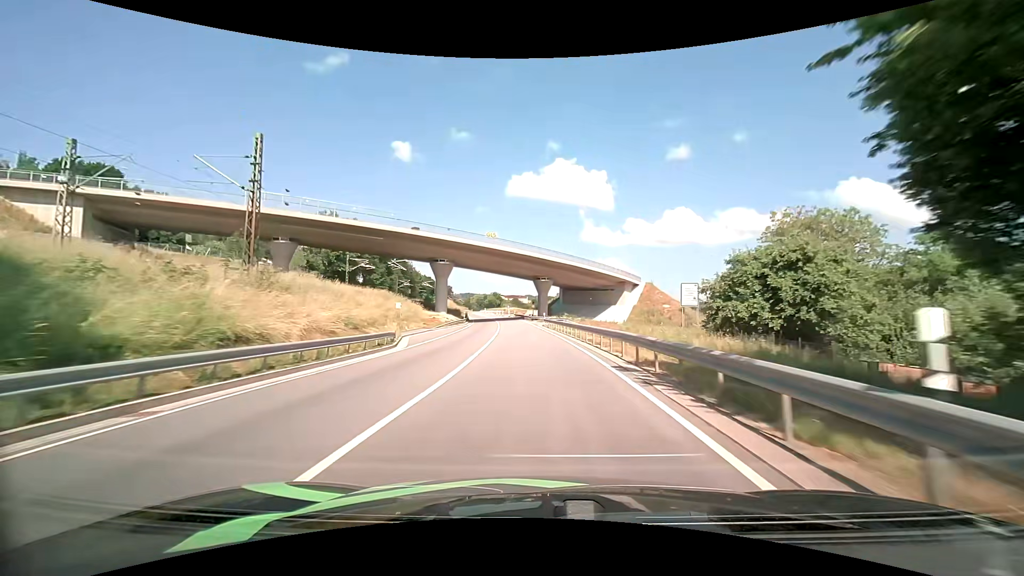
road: primary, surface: asphalt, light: Day
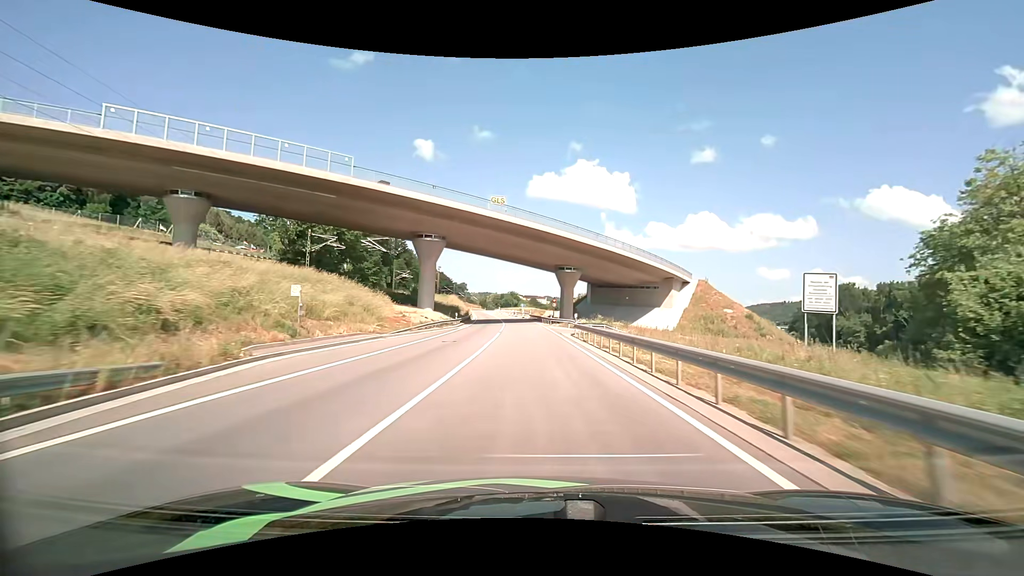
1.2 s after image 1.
(-0.5, +21.8) m; -2°
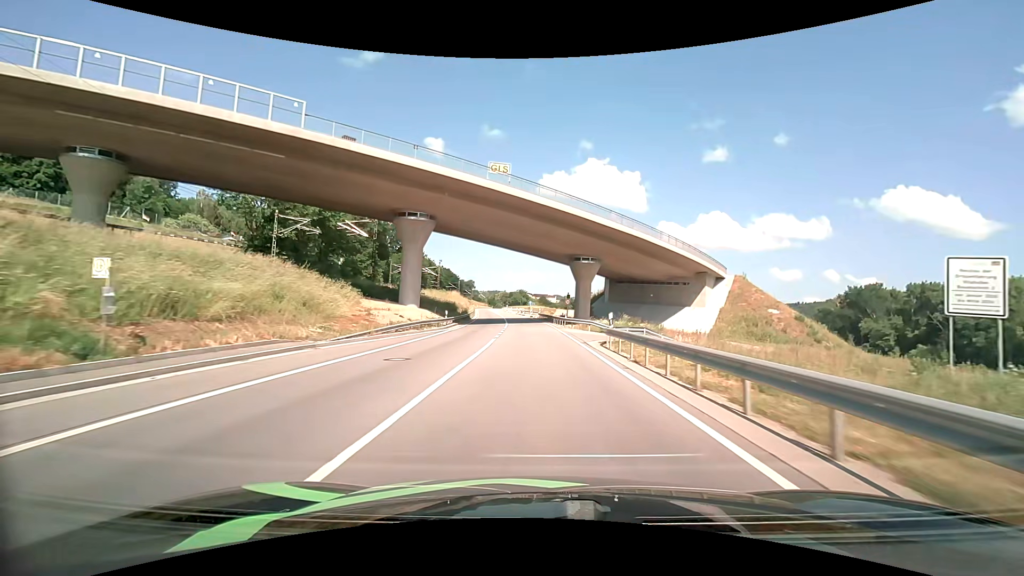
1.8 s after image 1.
(-0.1, +10.7) m; -1°
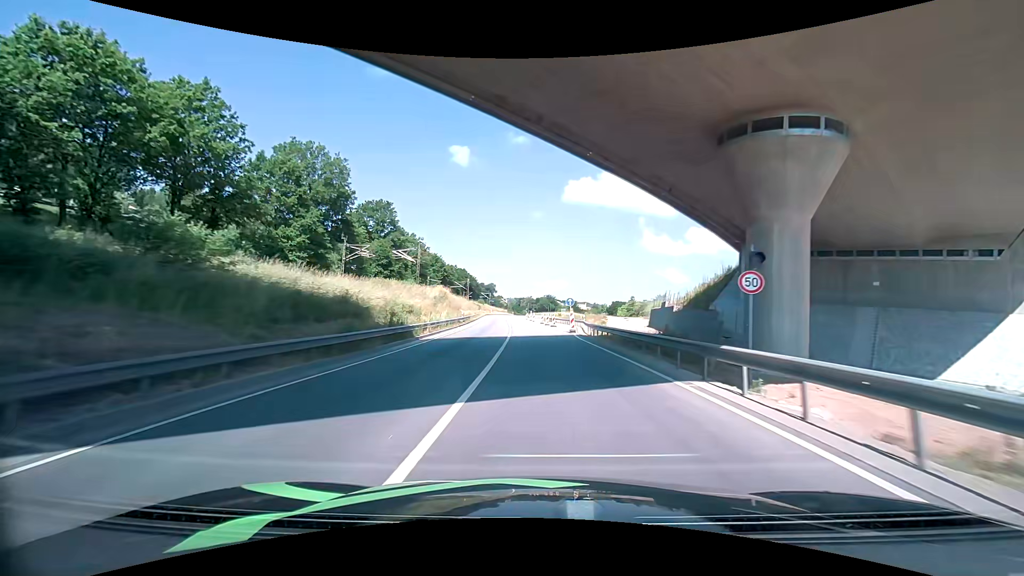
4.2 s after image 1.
(-1.4, +41.9) m; -1°
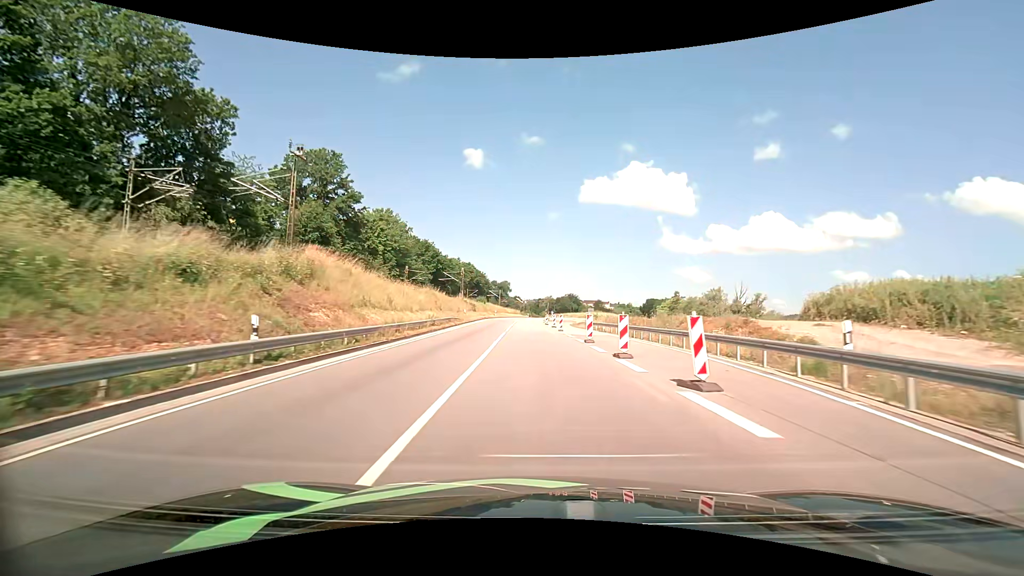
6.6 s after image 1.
(-1.9, +40.6) m; -4°
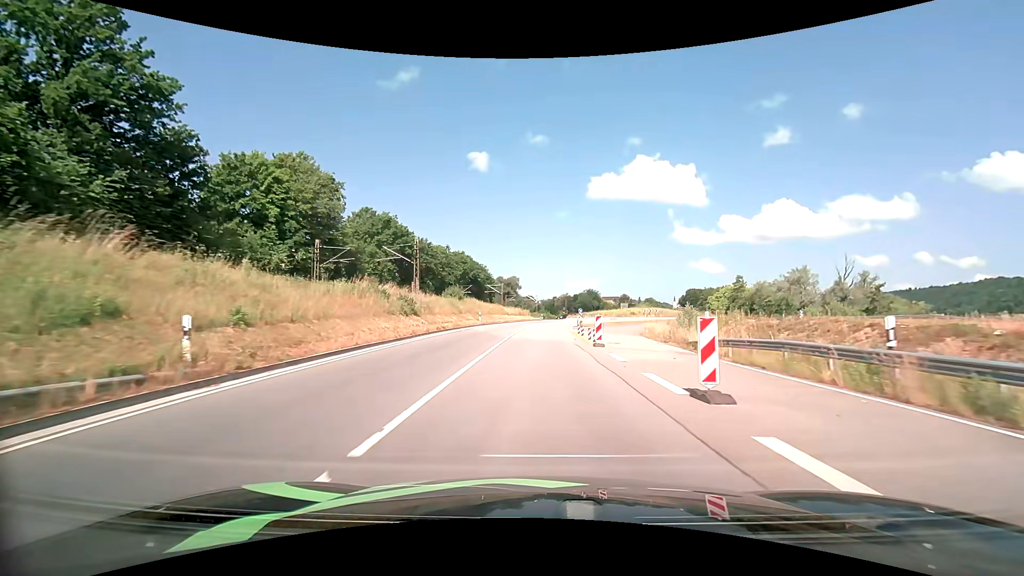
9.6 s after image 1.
(-0.7, +44.3) m; -2°
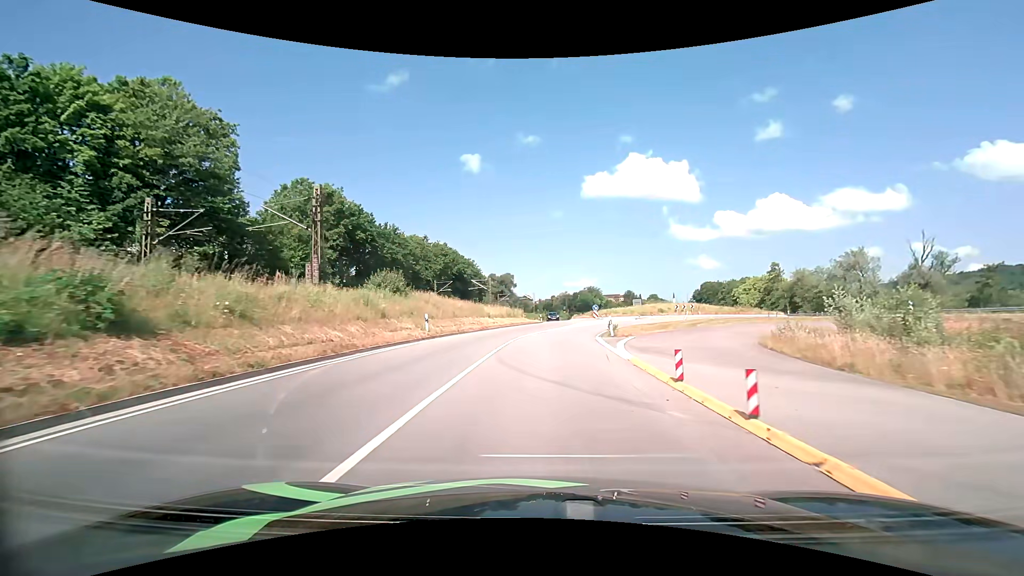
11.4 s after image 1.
(0.0, +22.9) m; 0°
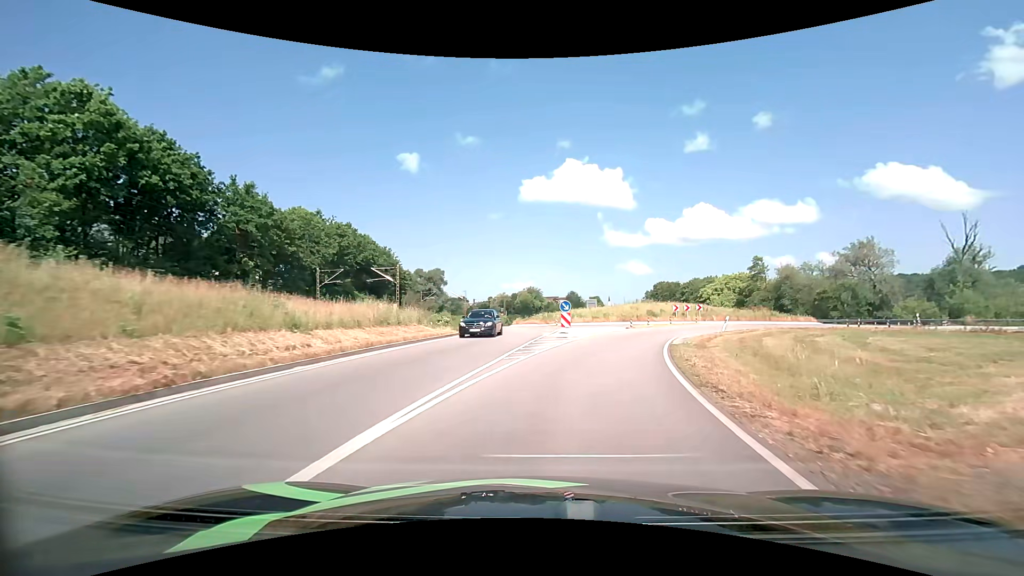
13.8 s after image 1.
(+1.1, +27.2) m; +7°
(+1, +10) (+2, +20) (+6, +29) (+13, +37) (+21, +42) (+28, +49) (+32, +58) (+32, +68) (+29, +77) (+26, +87) m
